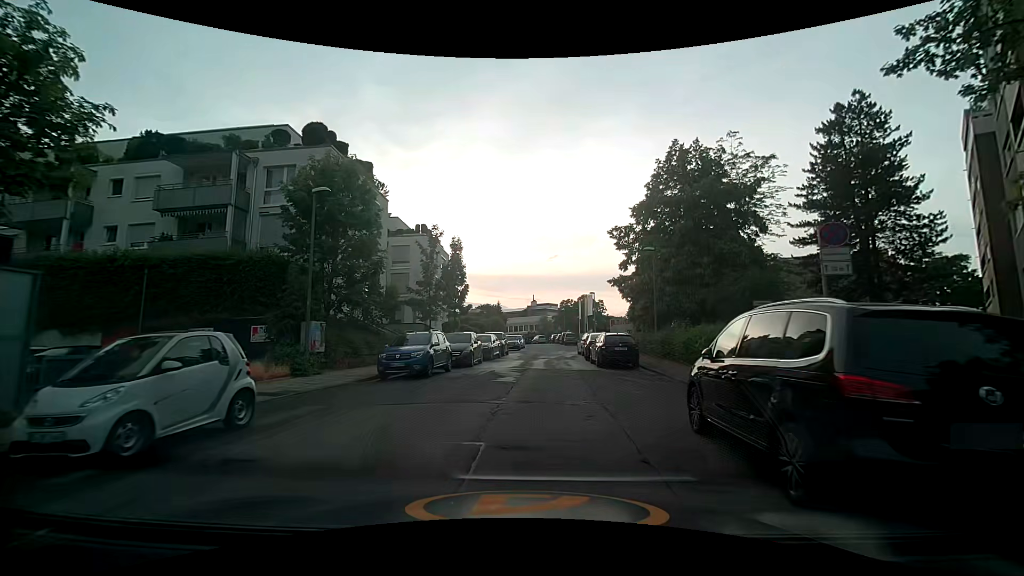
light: Day
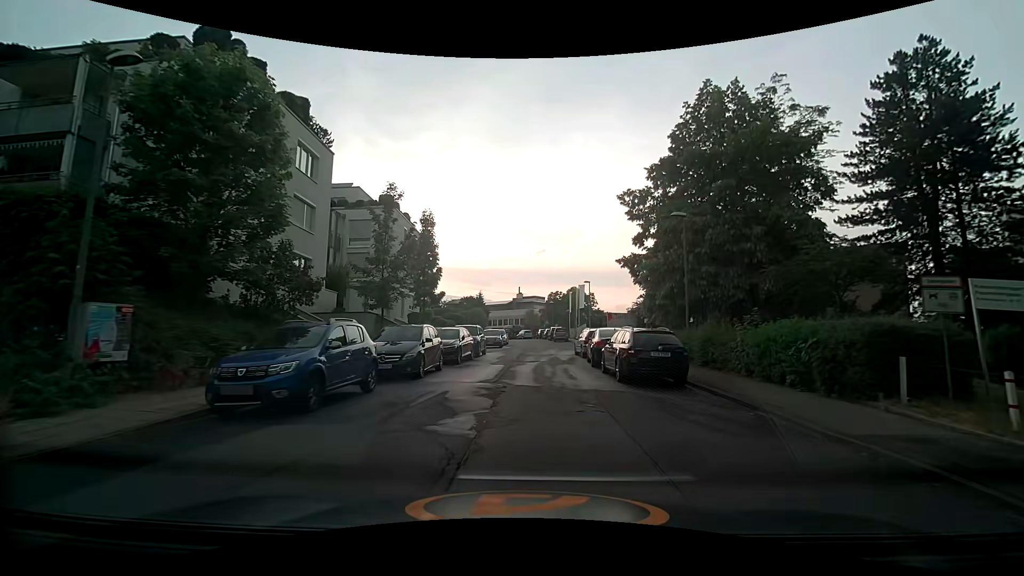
(+0.1, +8.1) m; +2°
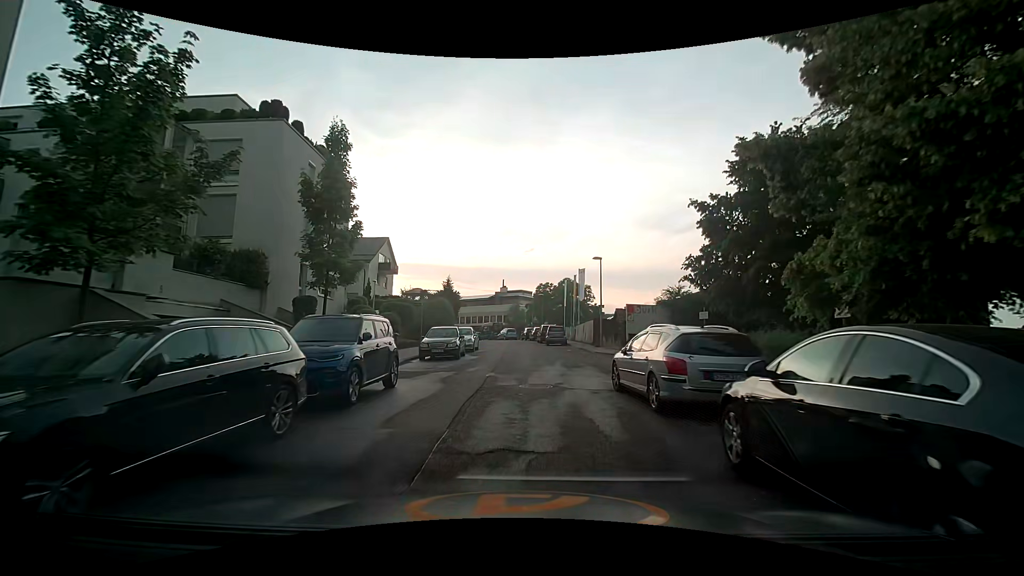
(+0.2, +16.6) m; +1°
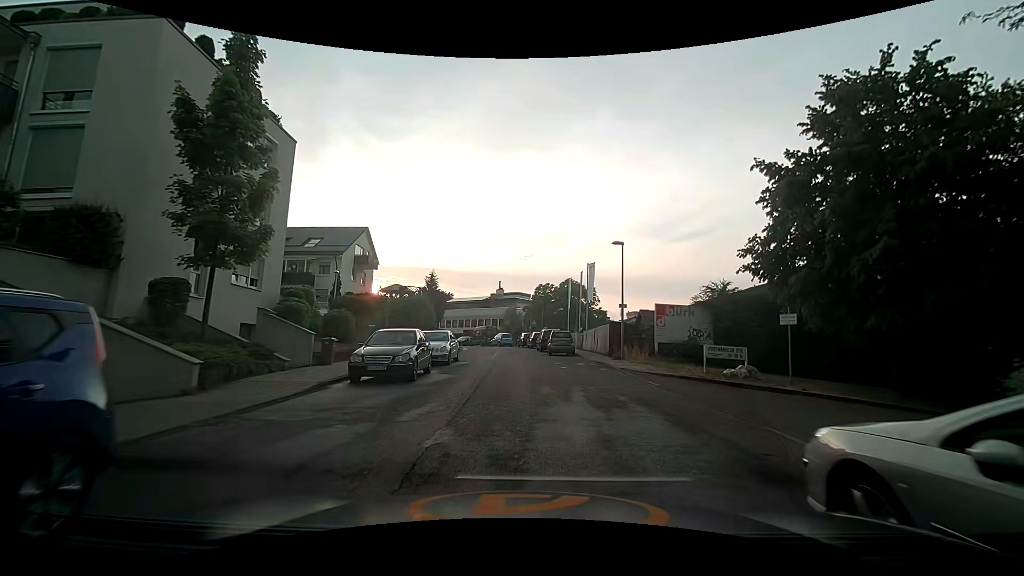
(0.0, +8.2) m; +1°
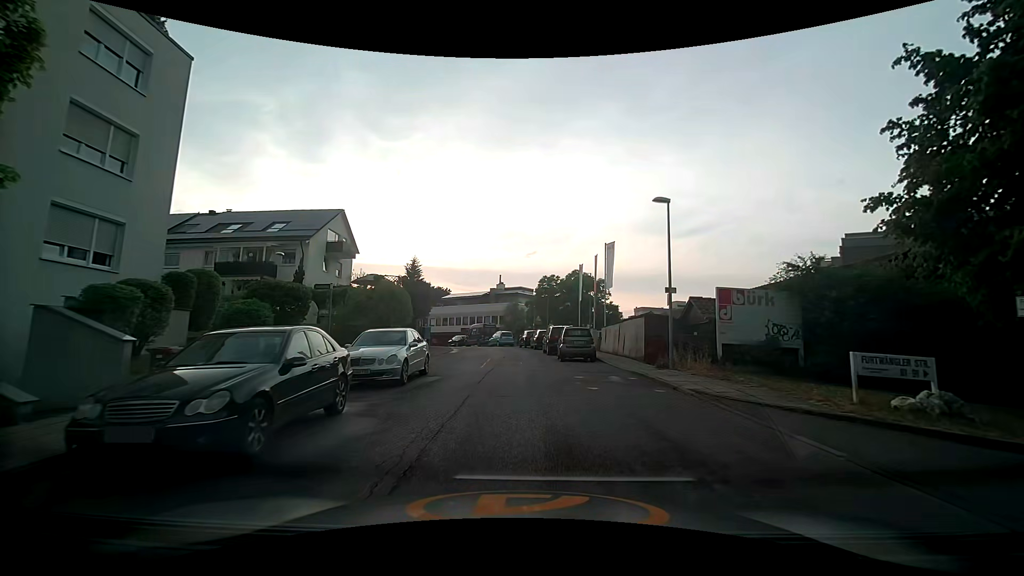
(-0.1, +8.1) m; 0°
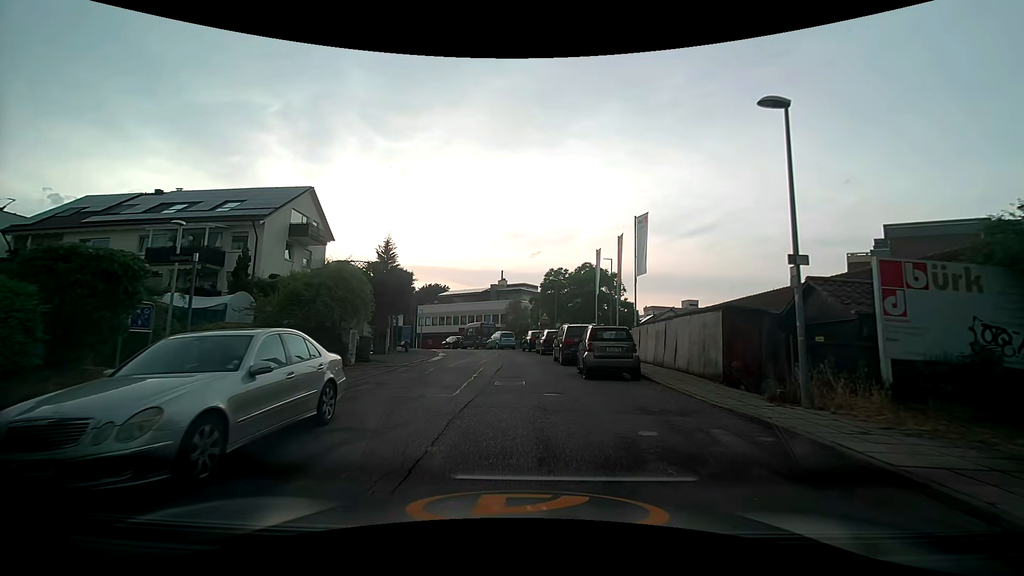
(-0.1, +7.9) m; -2°
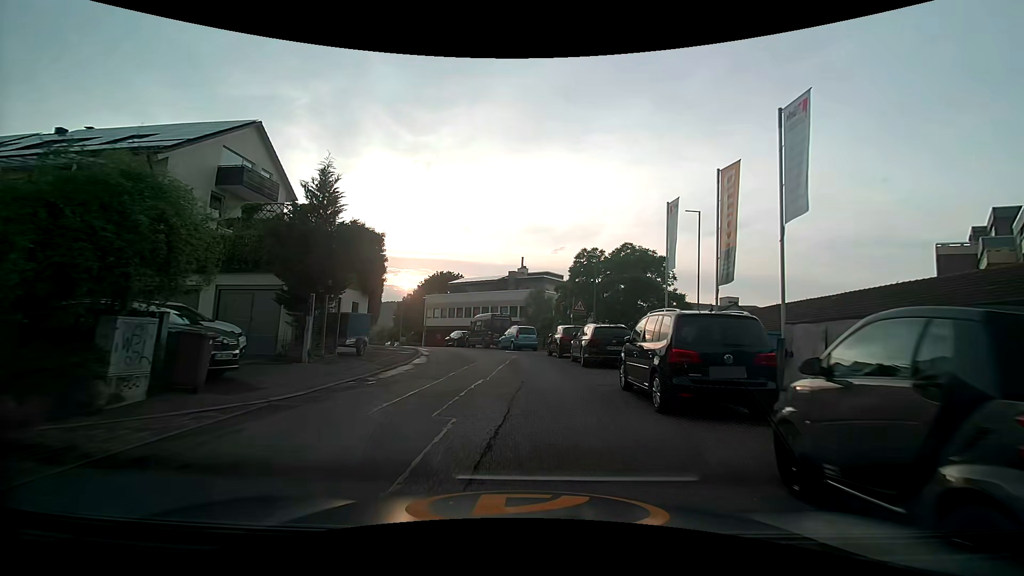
(-0.2, +12.1) m; -2°
